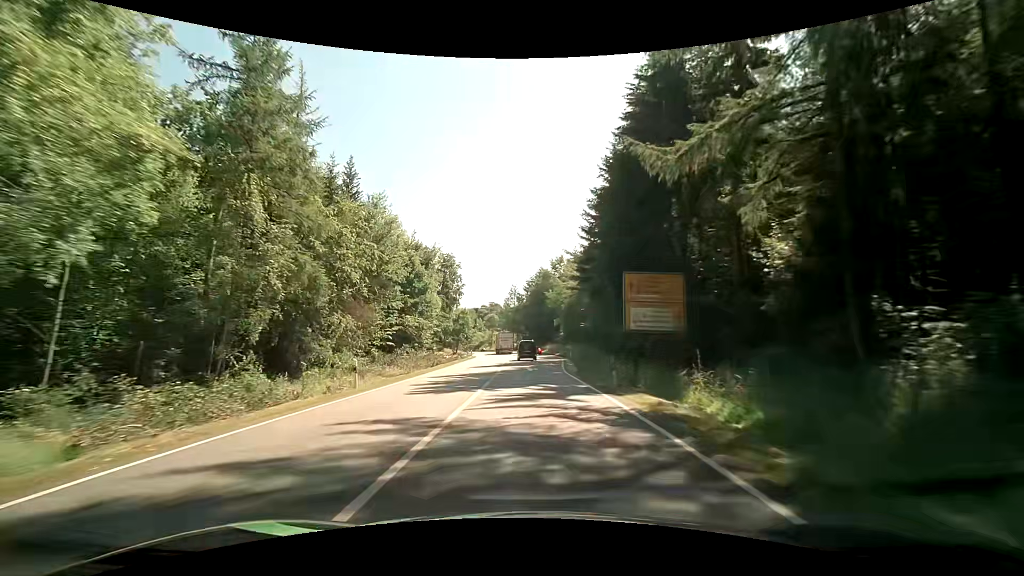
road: primary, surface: asphalt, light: Day
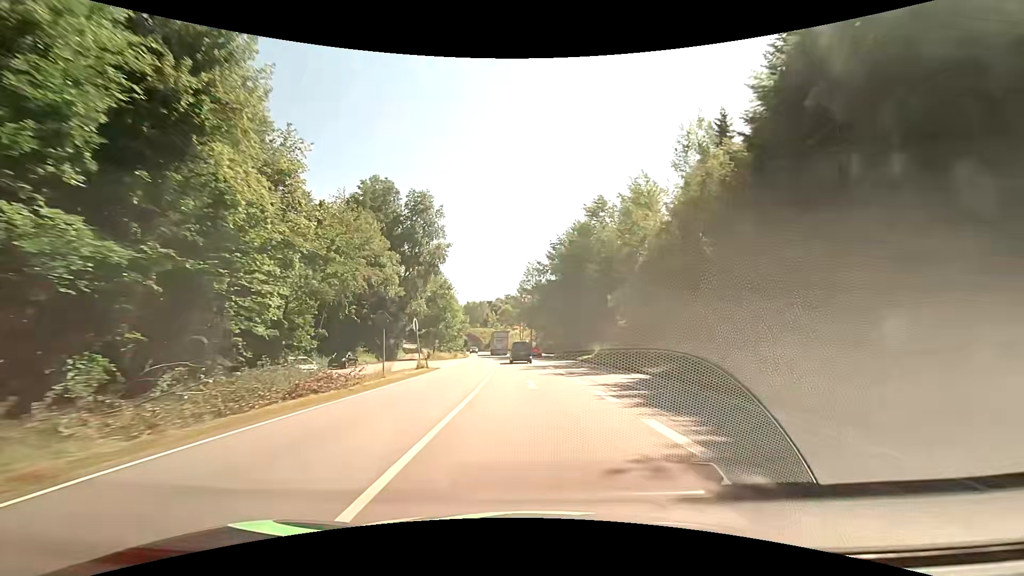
(-1.3, +46.7) m; -2°
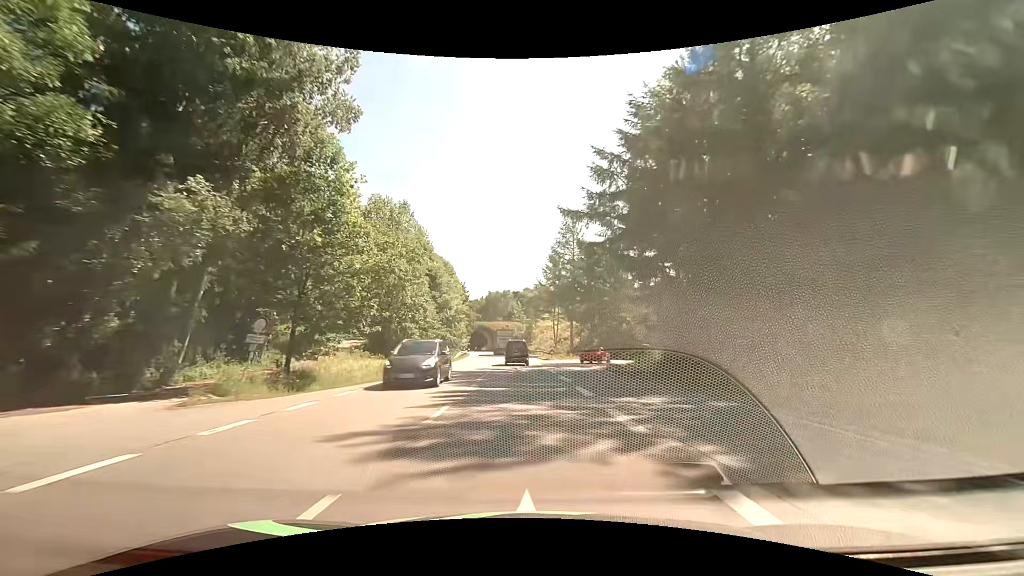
(-1.3, +46.3) m; -4°
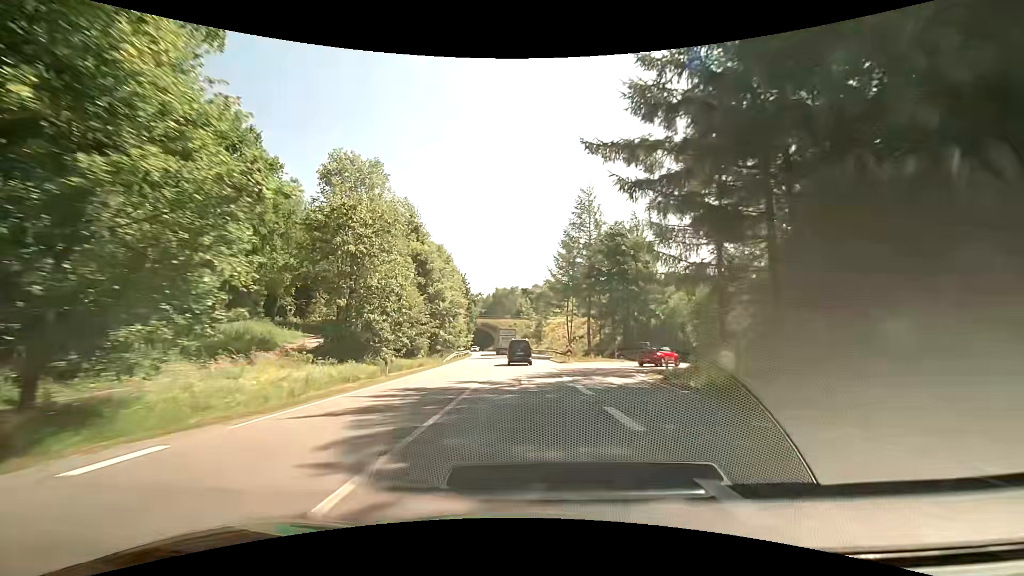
(-0.1, +11.6) m; -1°
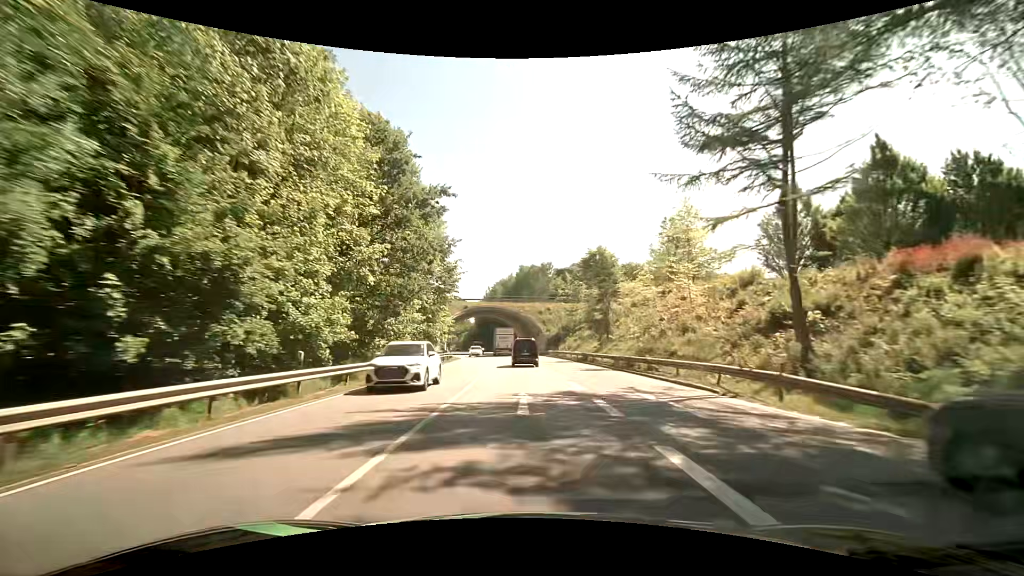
(-2.2, +58.7) m; -4°
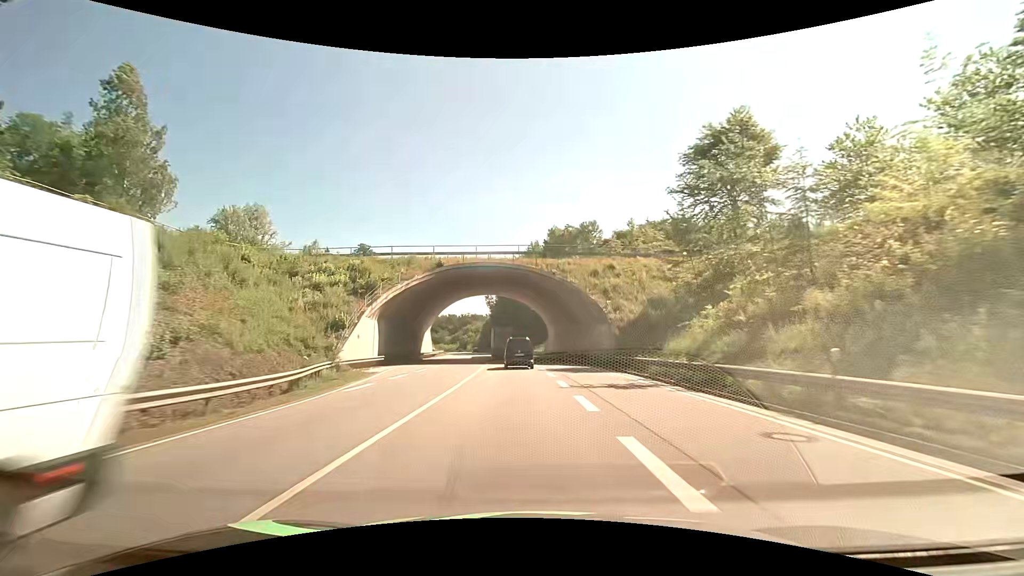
(-1.4, +47.5) m; -3°
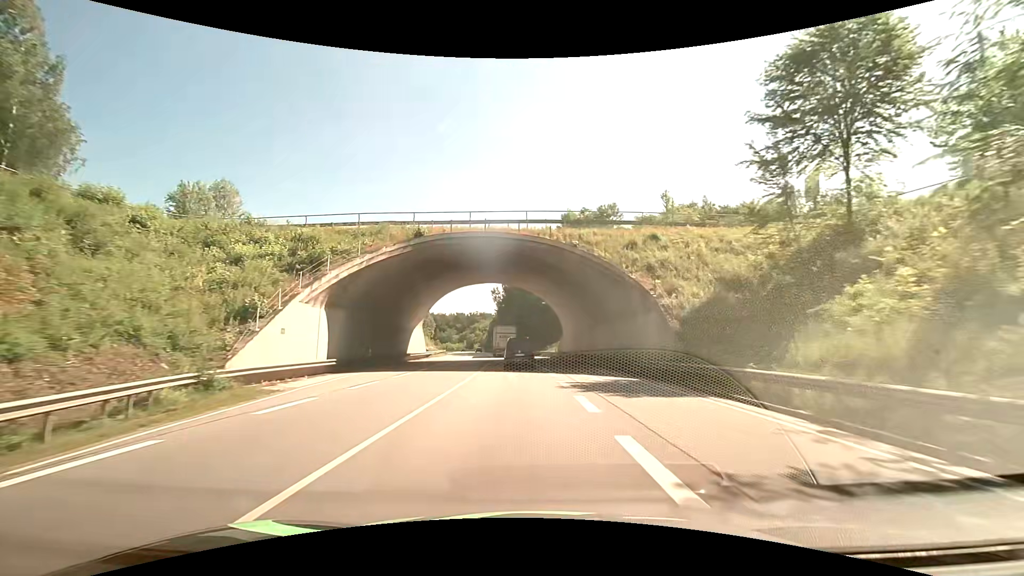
(-0.1, +11.9) m; -1°
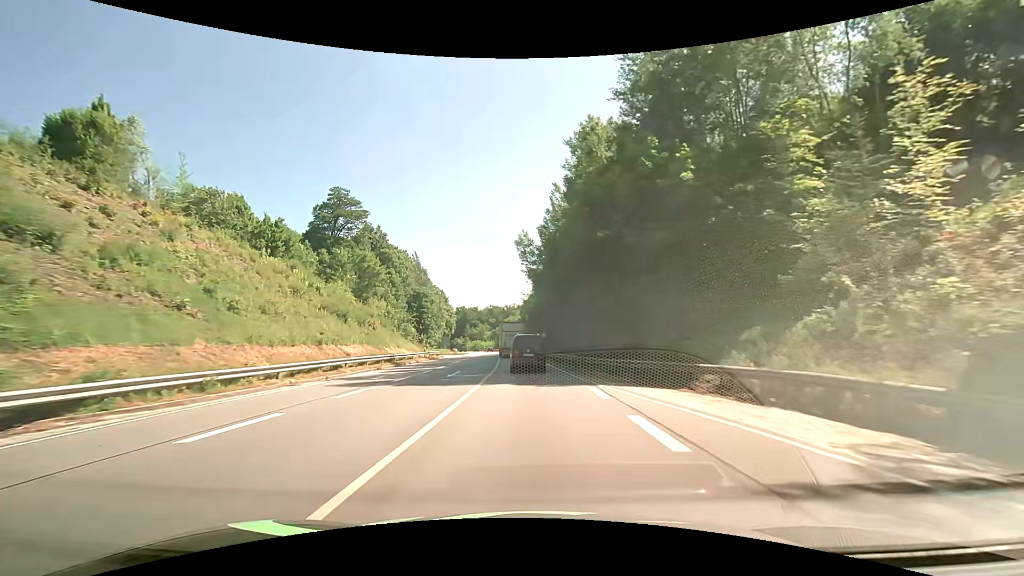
(-2.4, +57.6) m; -4°
(0, +10) (0, +20) (-1, +30) (-2, +40) (-2, +50) (-3, +60) (-4, +70) (-5, +80) (-6, +90) (-7, +100) m
